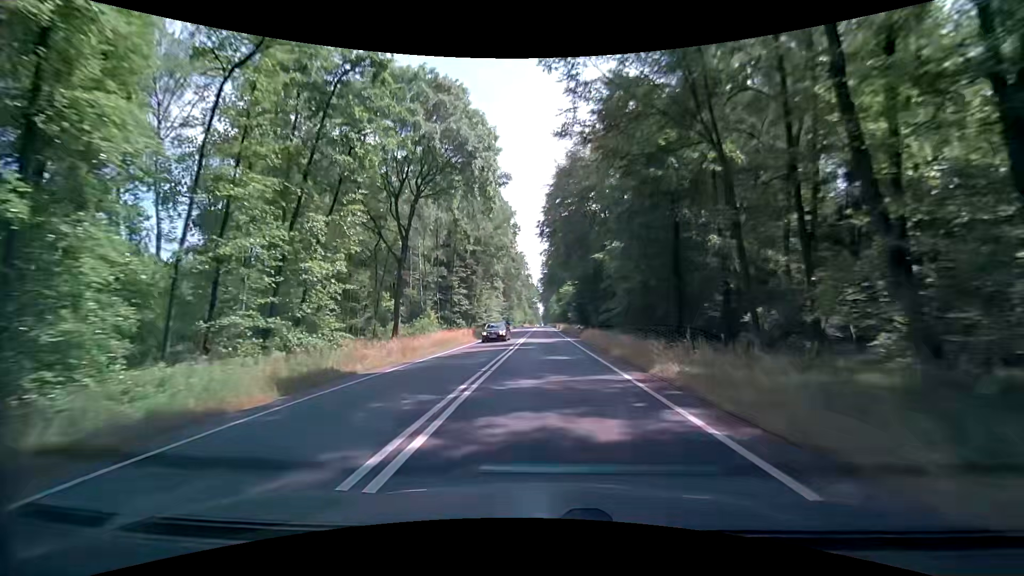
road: primary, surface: asphalt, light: Day
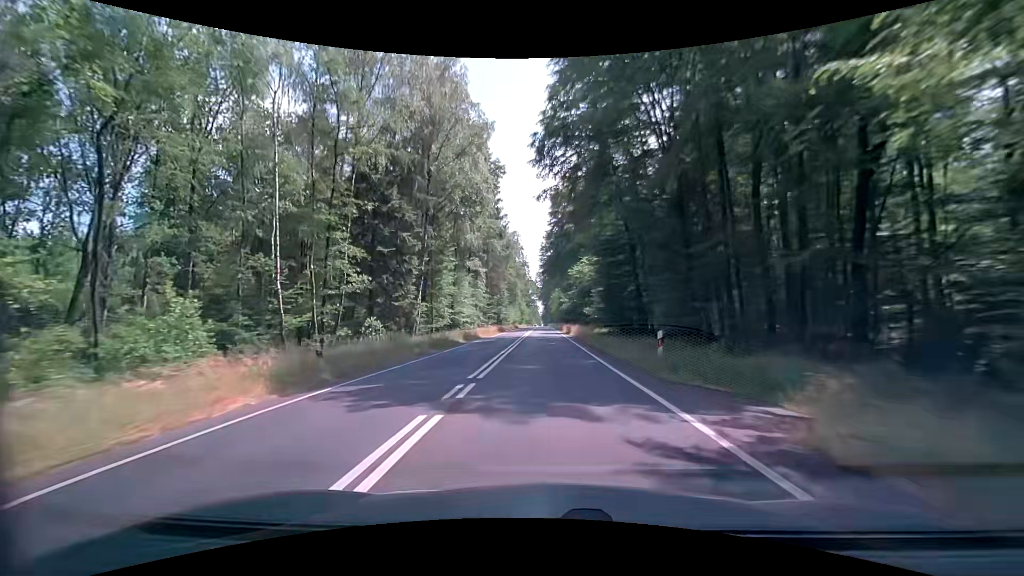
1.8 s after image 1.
(0.0, +33.1) m; +1°
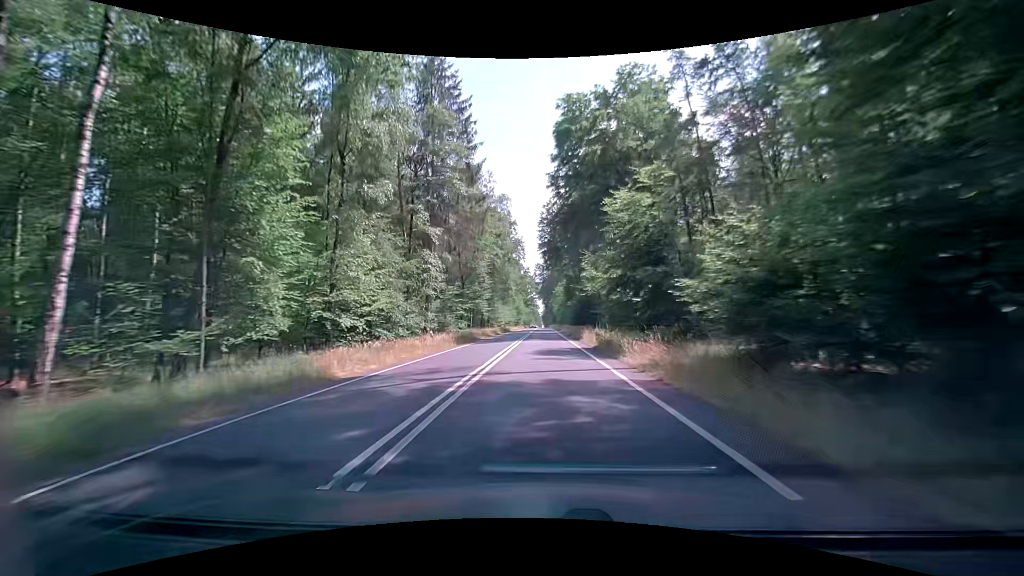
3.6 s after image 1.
(-0.4, +33.4) m; 0°
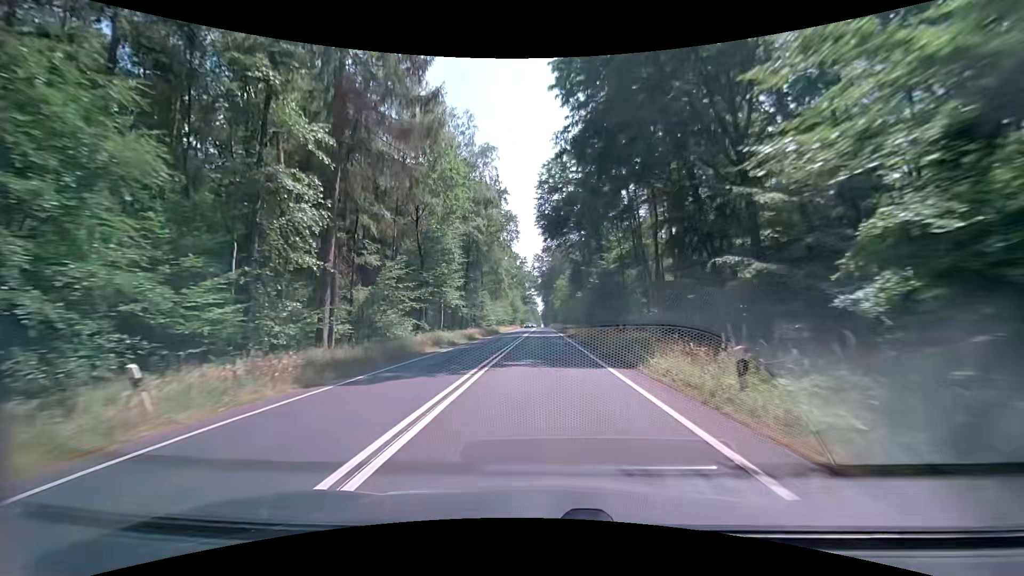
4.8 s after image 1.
(-0.2, +22.2) m; 0°
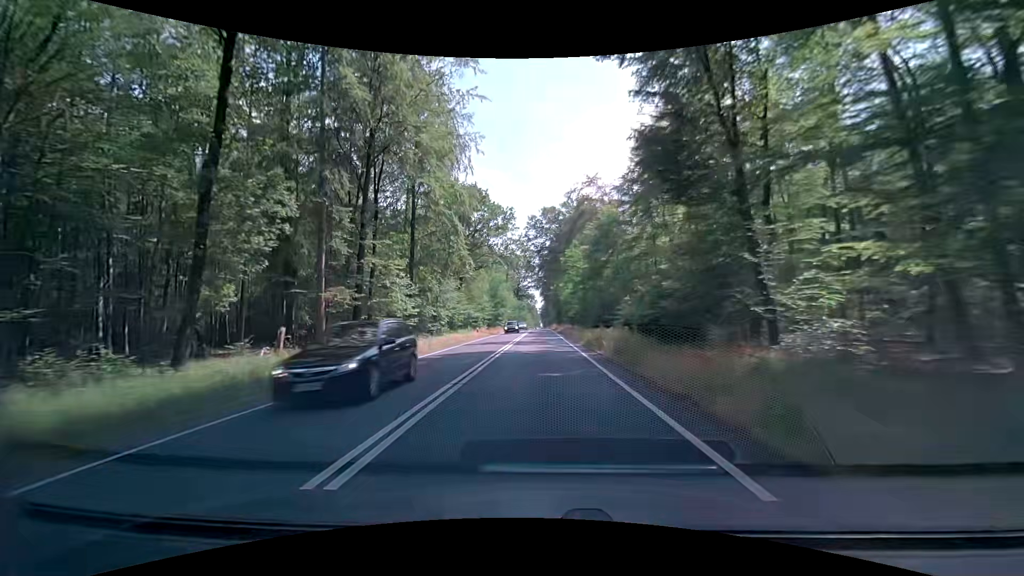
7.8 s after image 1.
(-0.3, +55.3) m; +1°
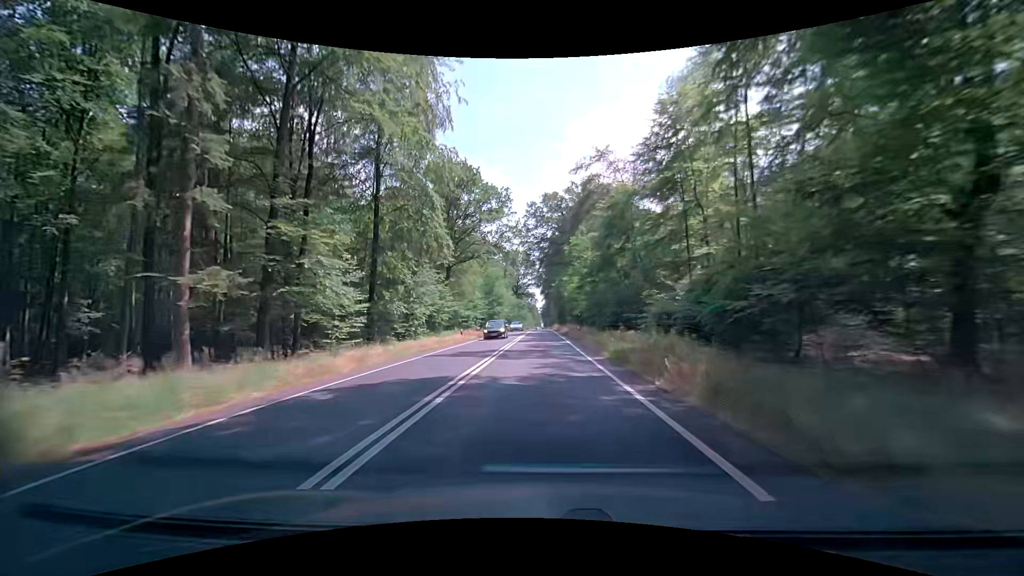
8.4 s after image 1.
(-0.2, +11.0) m; -1°
(0, +10) (0, +20) (0, +30) (0, +40) (0, +50) (0, +60) (0, +70) (0, +80) (0, +90) (0, +100) m
